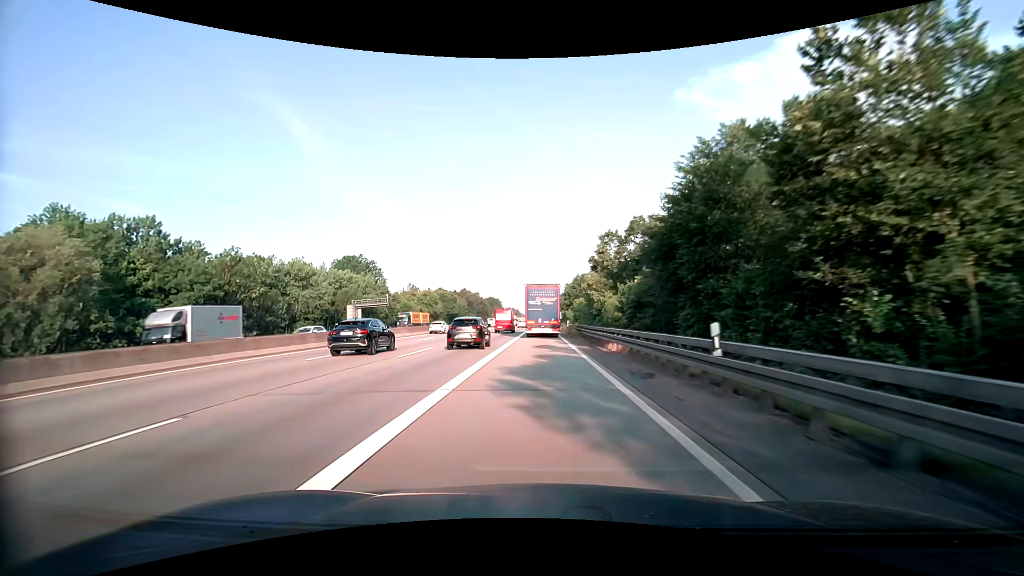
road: motorway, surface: asphalt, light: Day
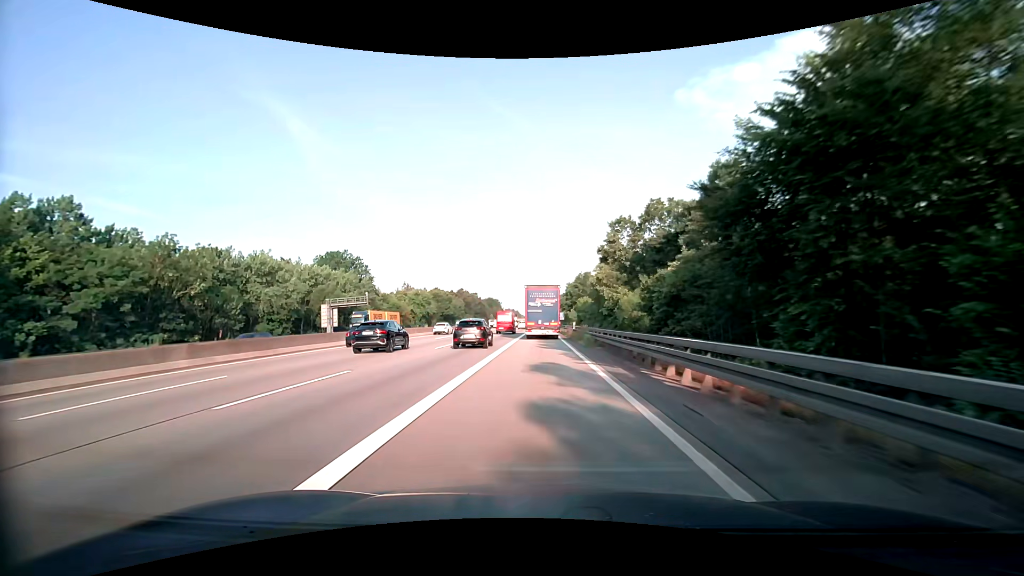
(0.0, +11.0) m; 0°
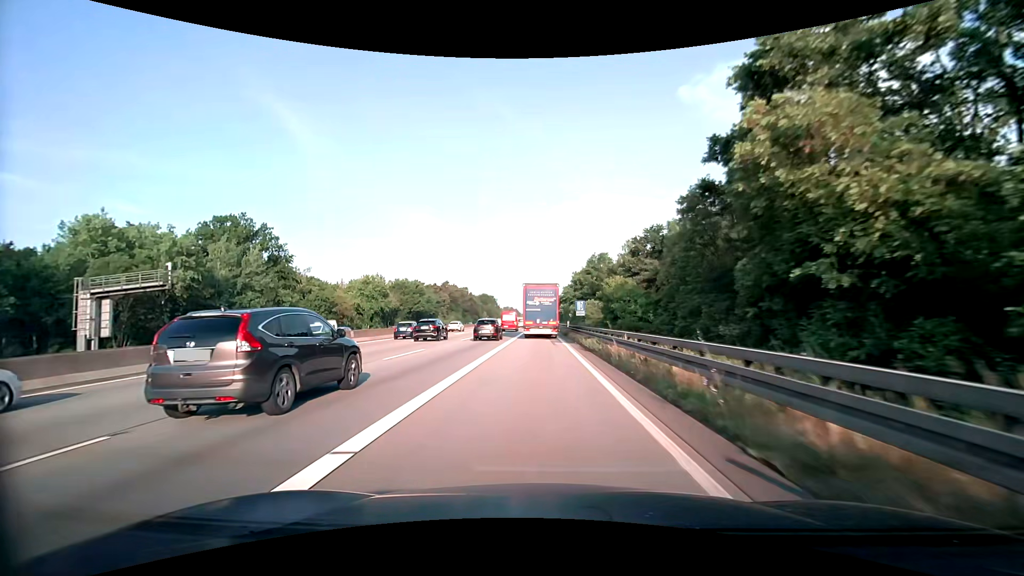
(+0.1, +44.0) m; 0°
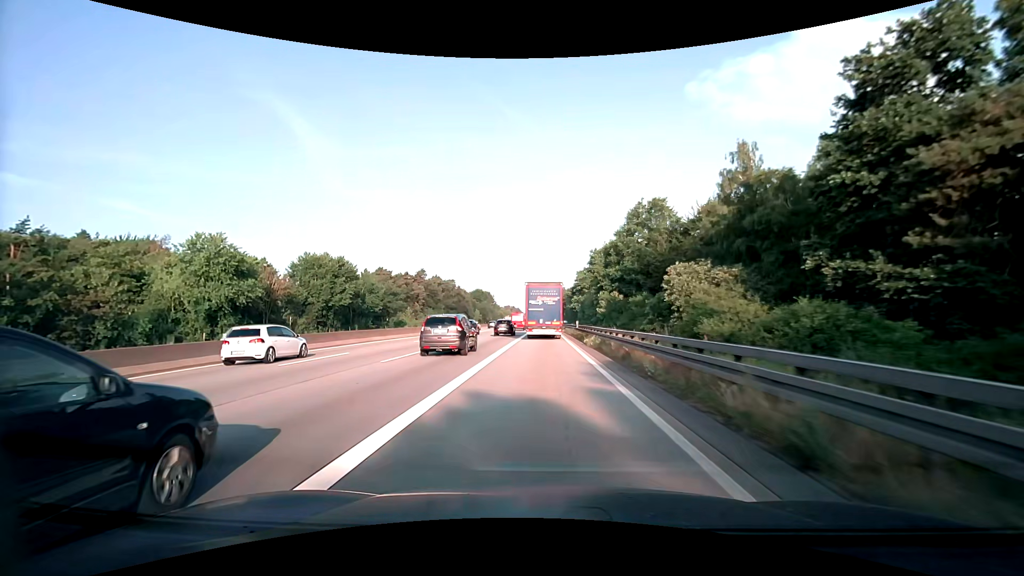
(-0.2, +55.1) m; 0°
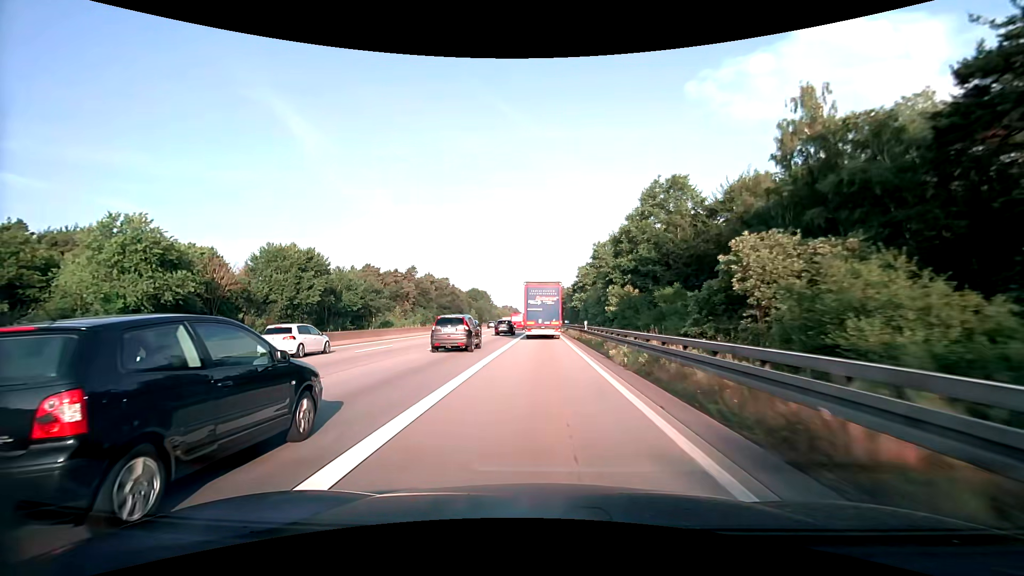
(0.0, +11.0) m; 0°
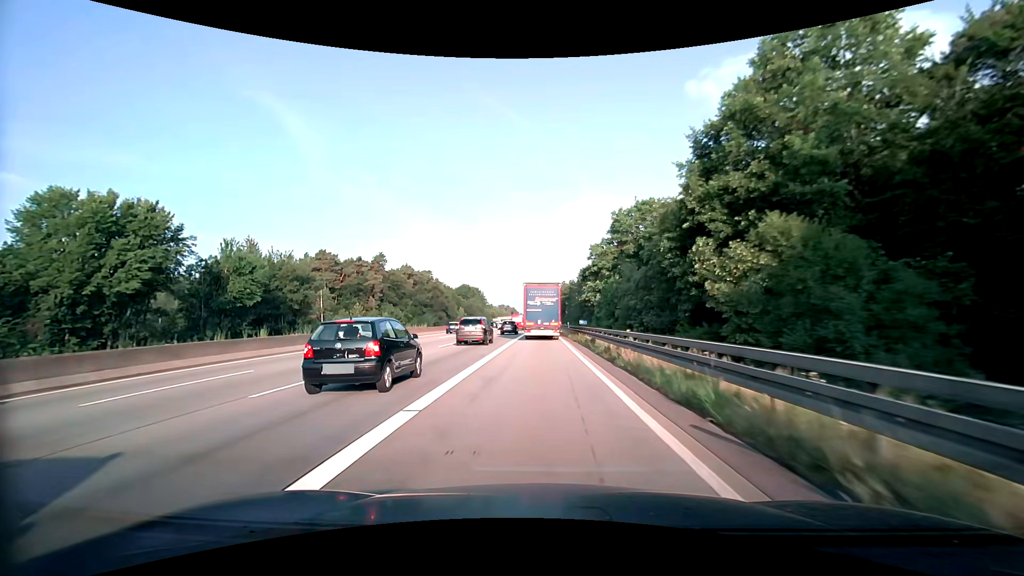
(0.0, +32.6) m; 0°
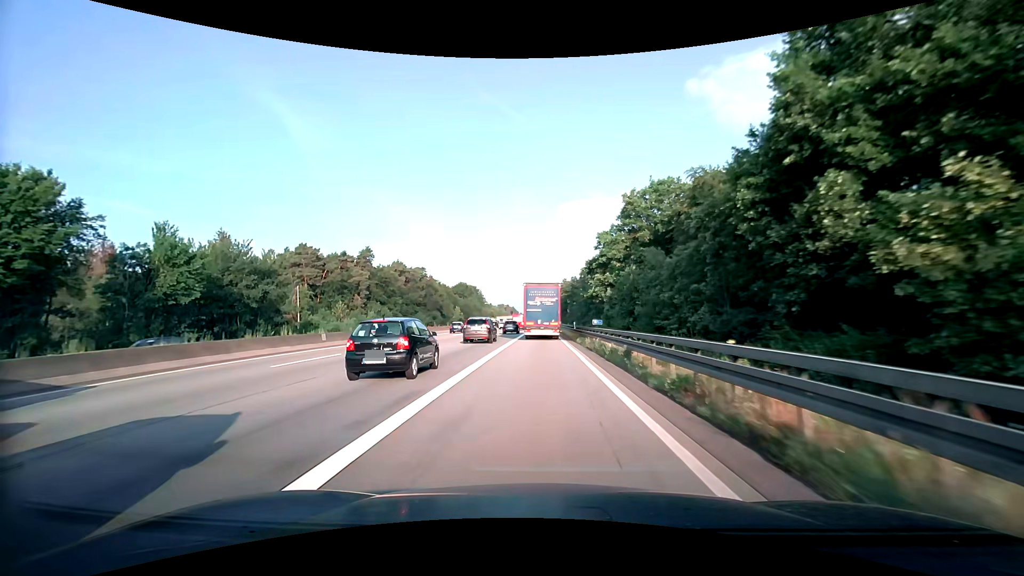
(0.0, +10.7) m; 0°
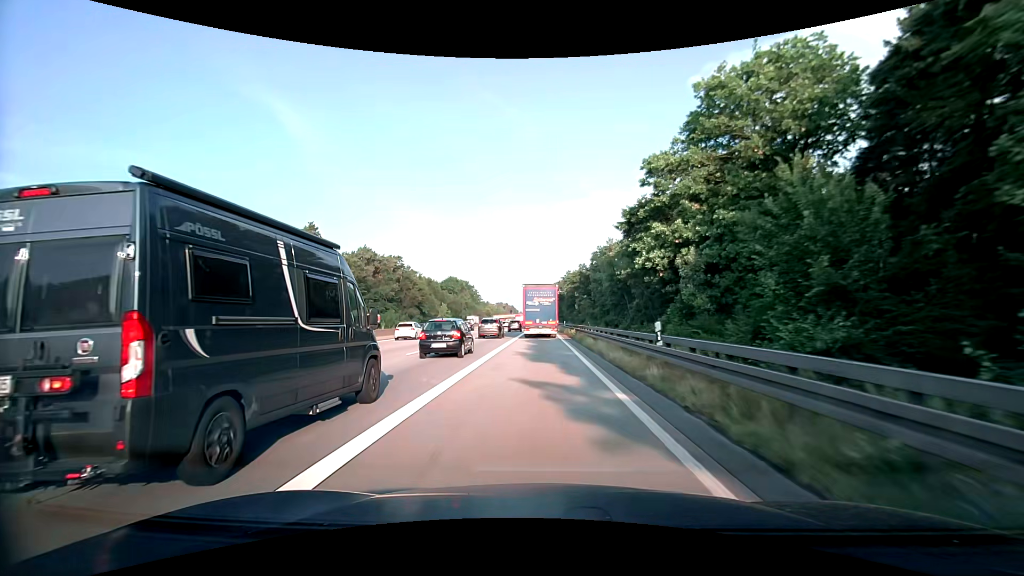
(-0.1, +32.0) m; 0°
(0, +10) (0, +20) (0, +30) (0, +40) (0, +50) (0, +60) (0, +70) (0, +80) (0, +90) (0, +100) m
